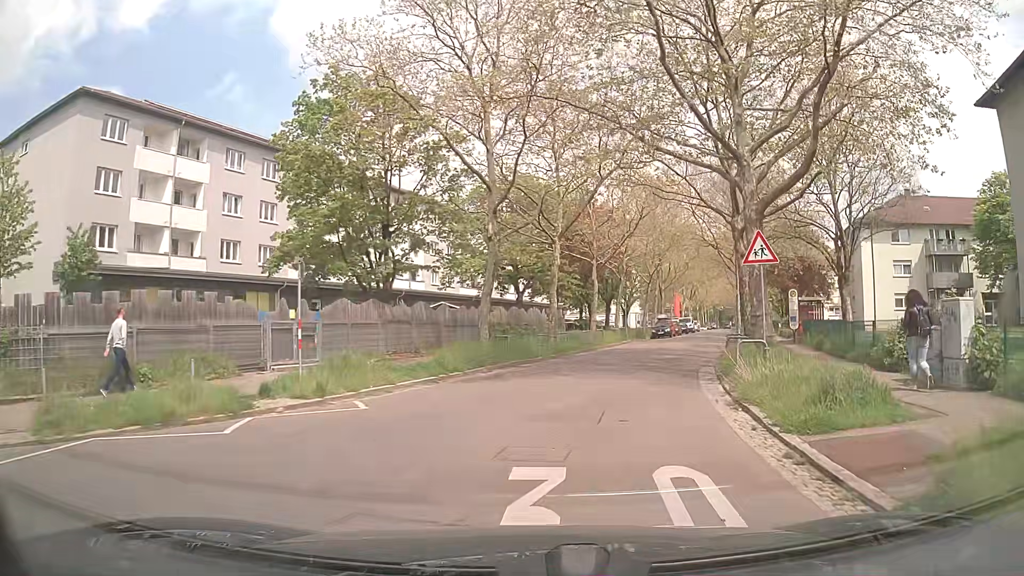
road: unclassified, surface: asphalt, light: Day
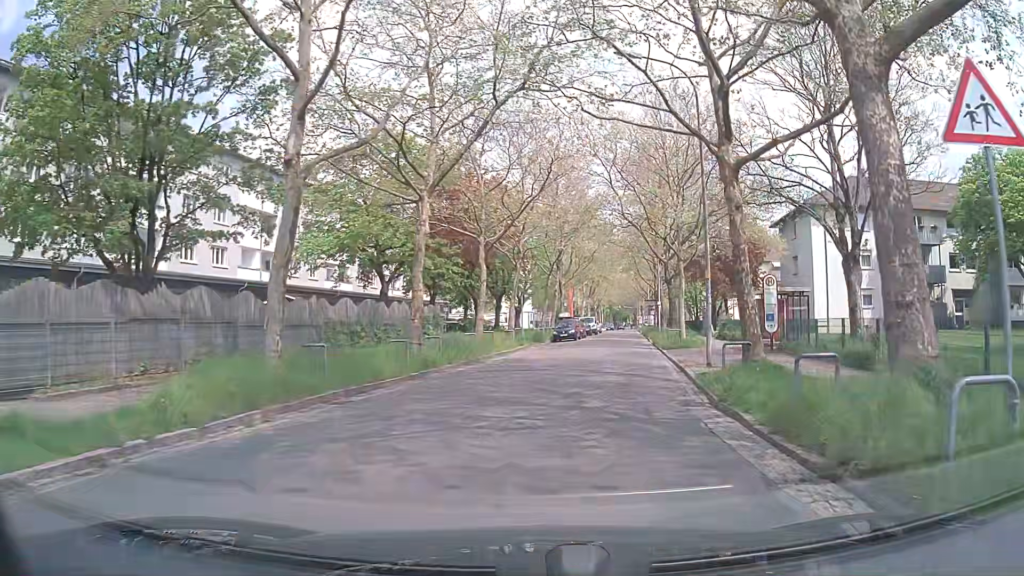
(+0.7, +10.9) m; +10°
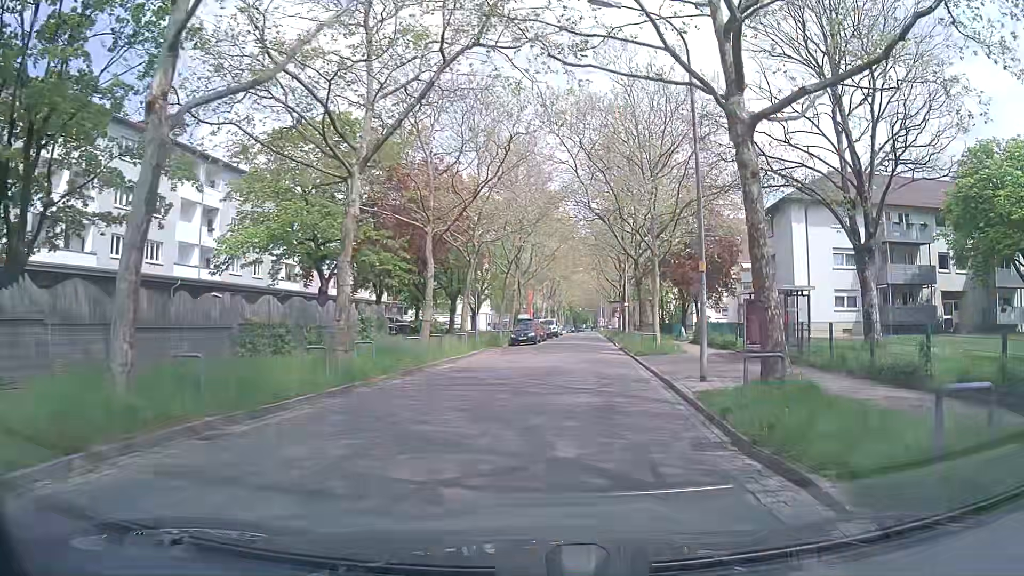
(0.0, +3.8) m; +2°
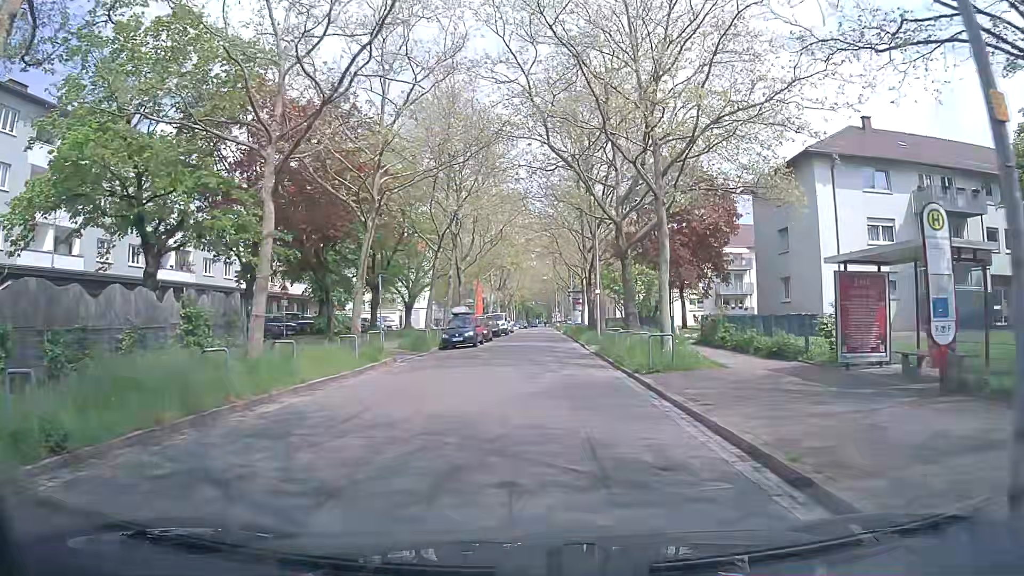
(+0.9, +11.8) m; +6°
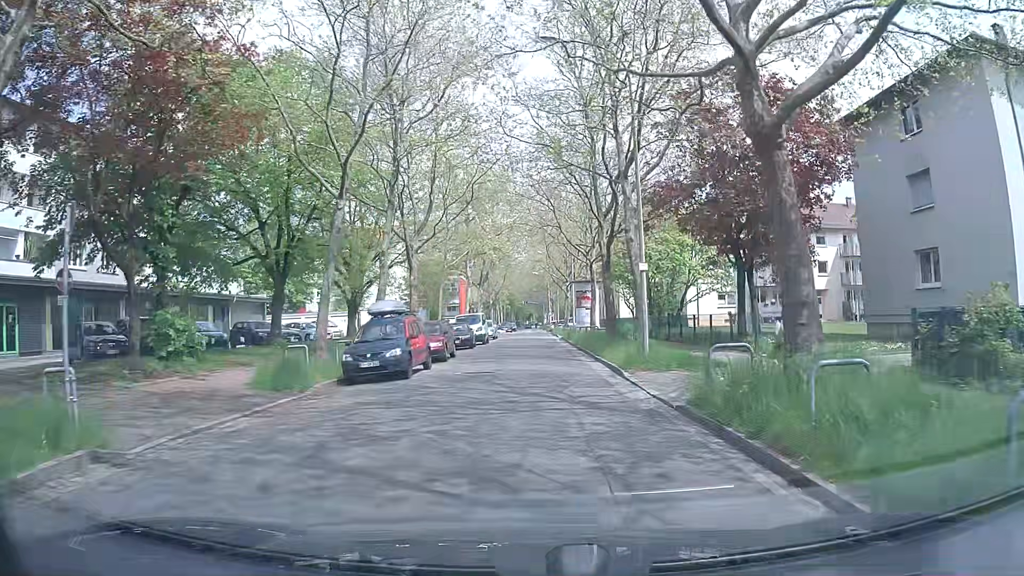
(-0.2, +16.3) m; 0°
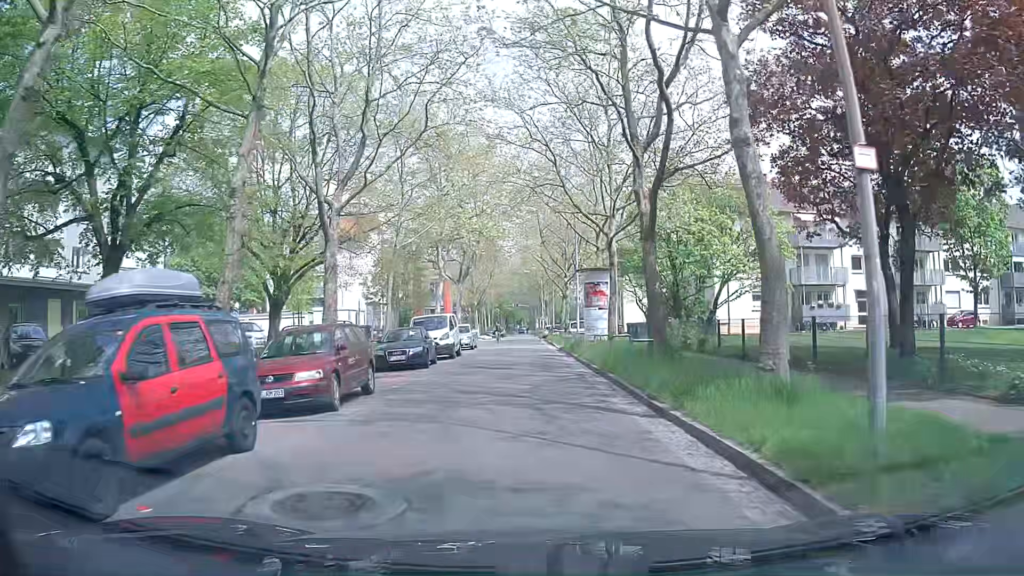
(+0.1, +12.5) m; +1°
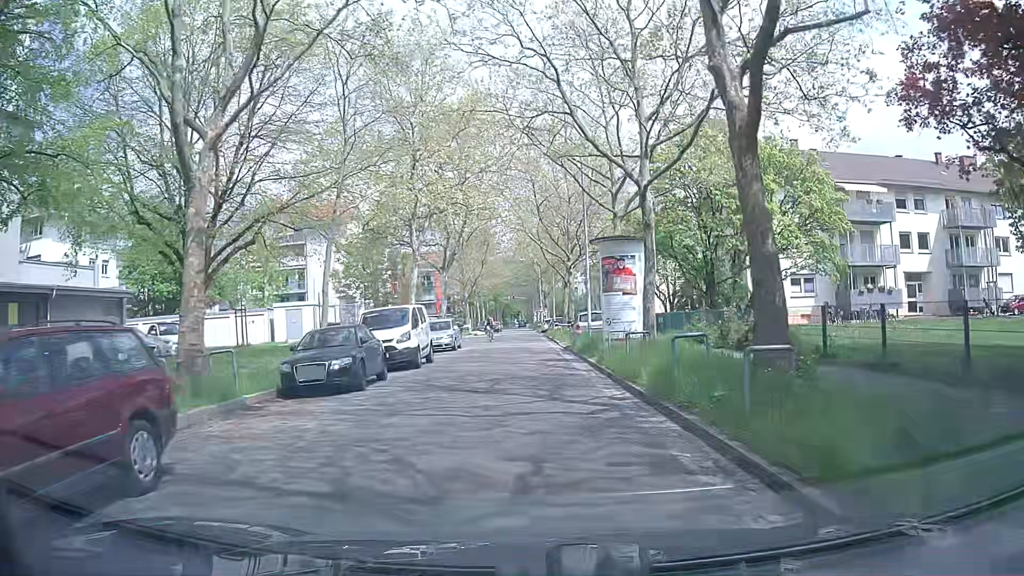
(+0.1, +8.5) m; 0°
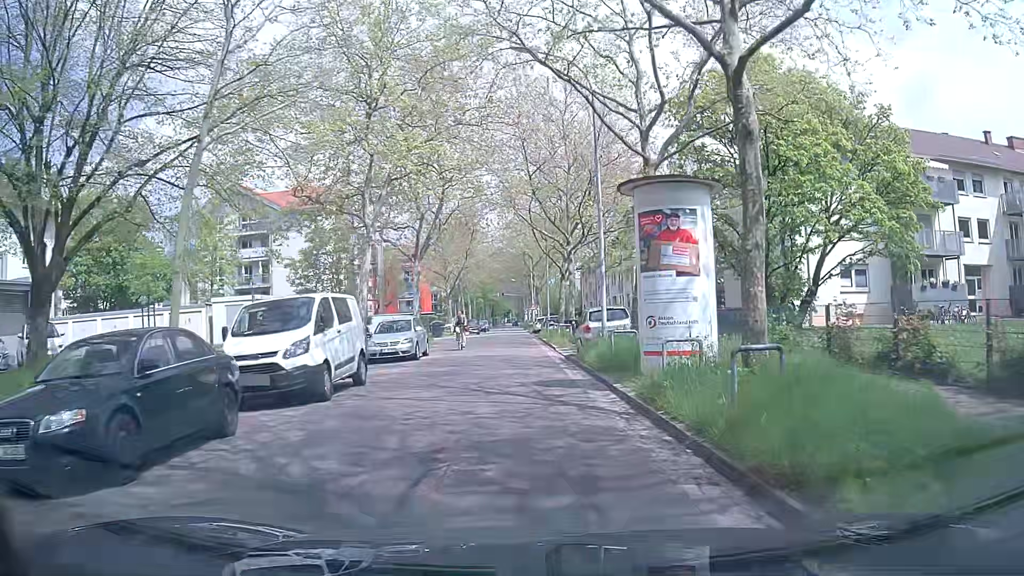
(+0.2, +8.5) m; +2°
(0, +10) (0, +20) (-1, +30) (-1, +40) (-1, +50) (-2, +60) (-2, +70) (-3, +80) (-3, +90) (-3, +100) m
